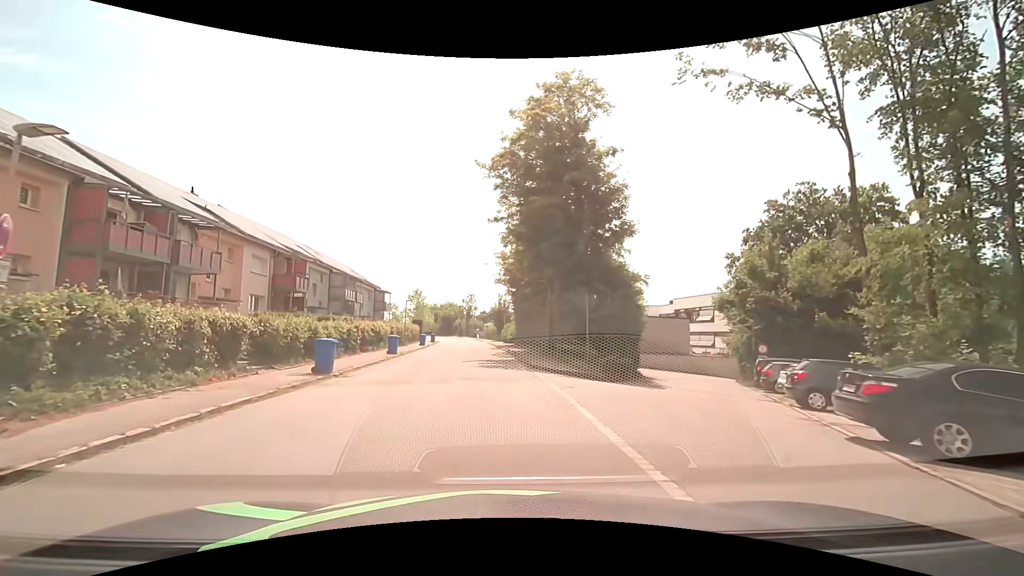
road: residential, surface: asphalt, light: Day
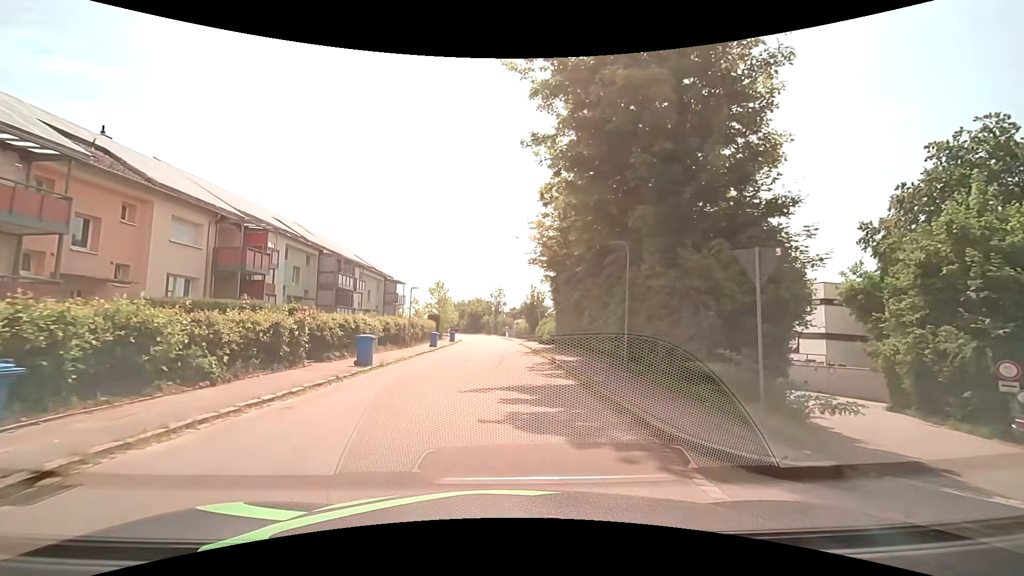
(-0.5, +11.8) m; -4°
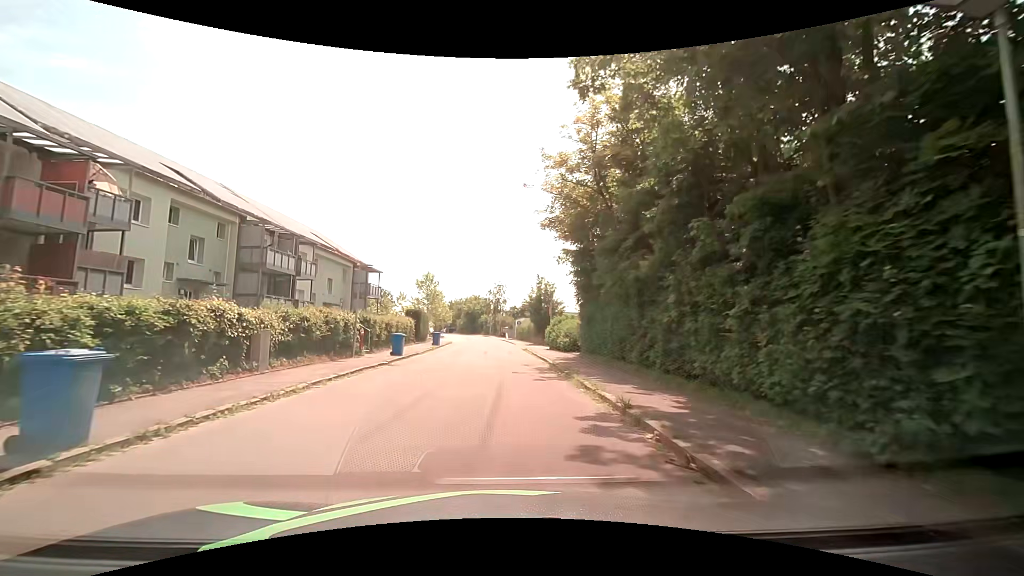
(+0.1, +12.2) m; +1°
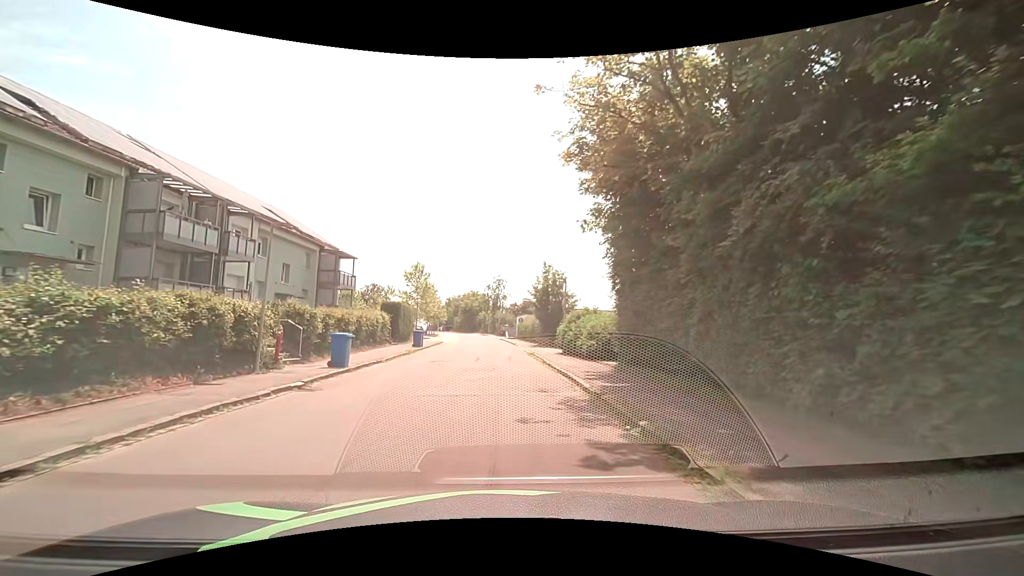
(-0.1, +8.5) m; -2°
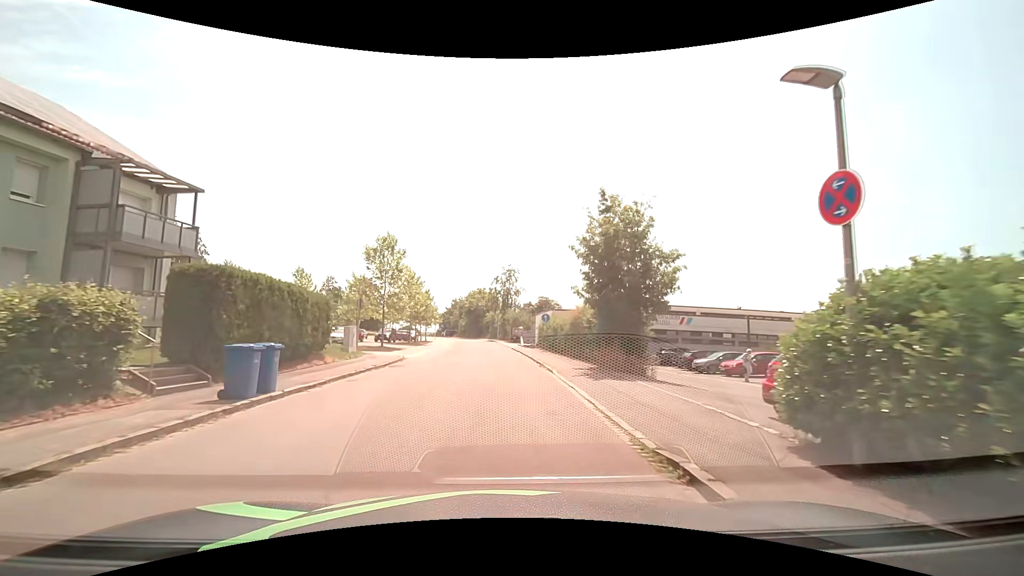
(+0.4, +22.7) m; -1°
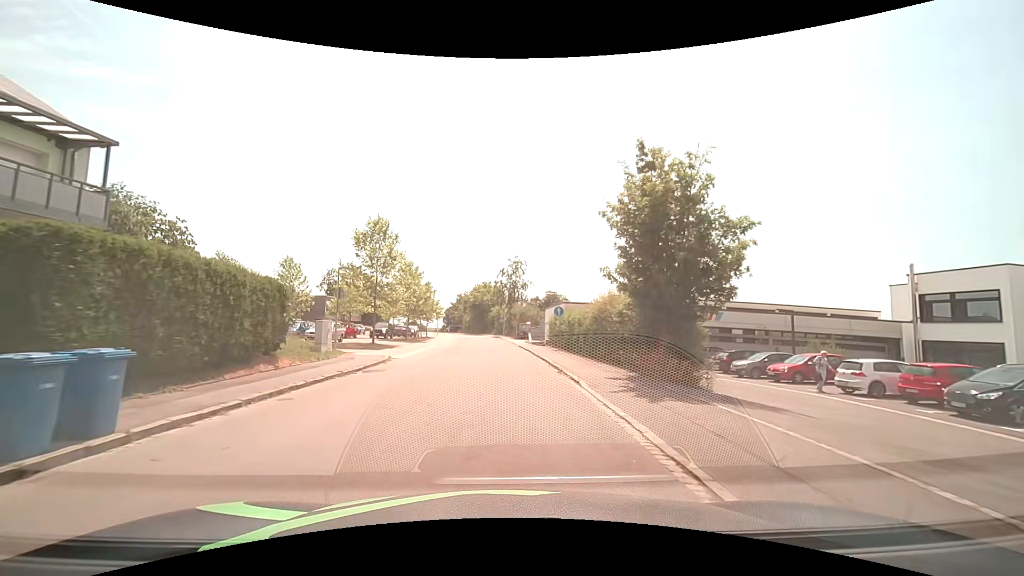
(0.0, +4.8) m; 0°
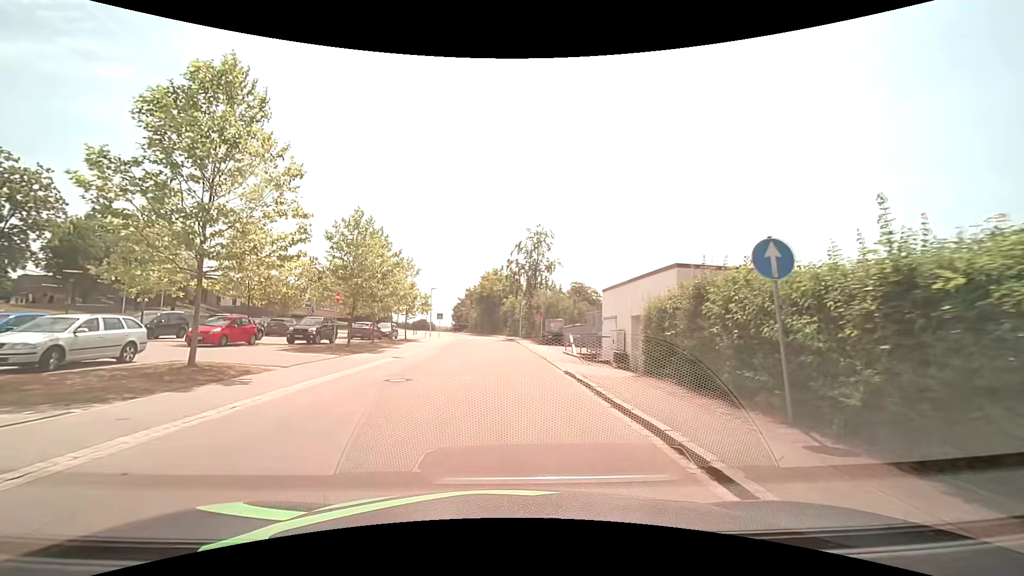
(-0.3, +22.6) m; -1°
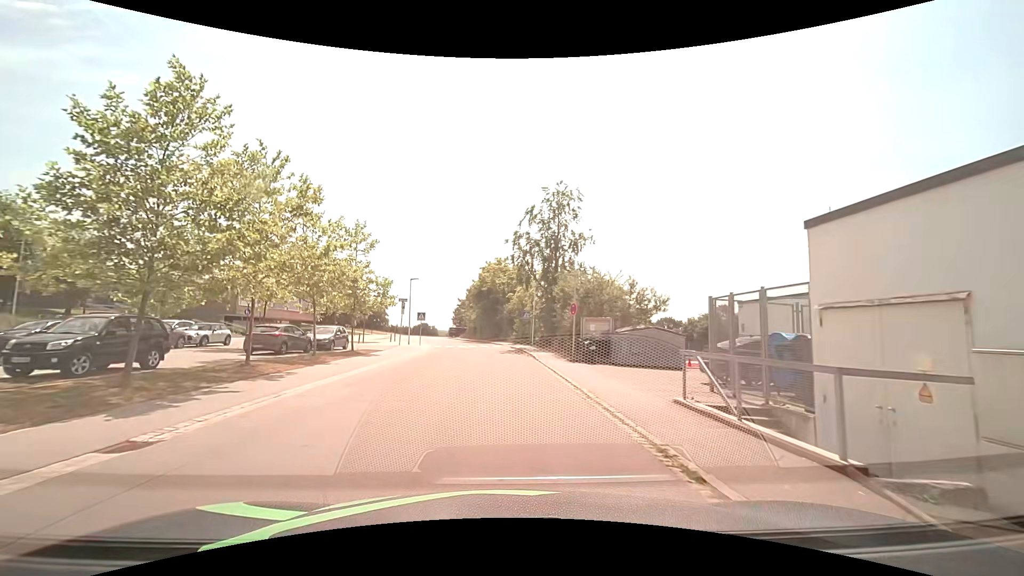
(-0.1, +17.0) m; -1°
